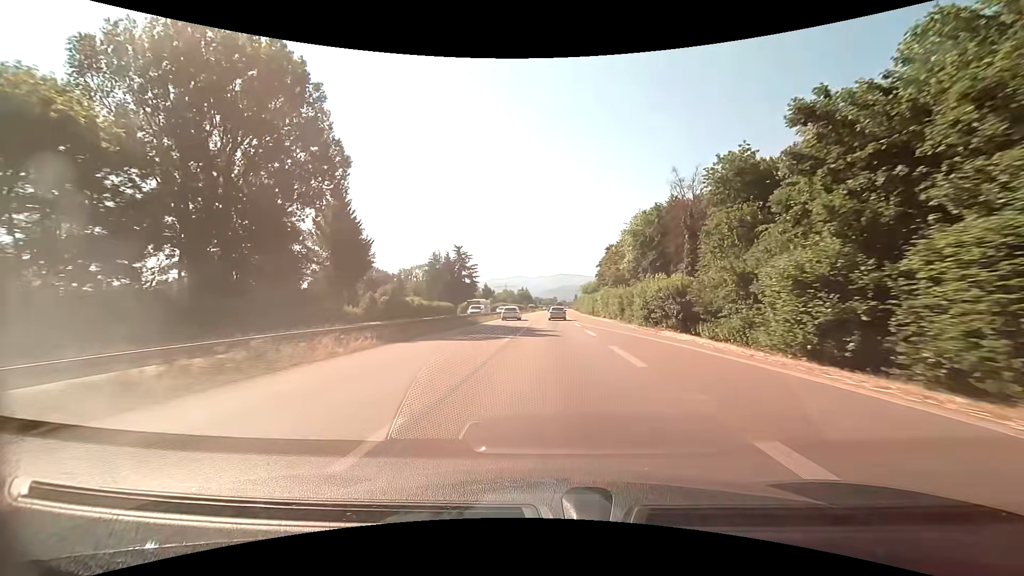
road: trunk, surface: asphalt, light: Day
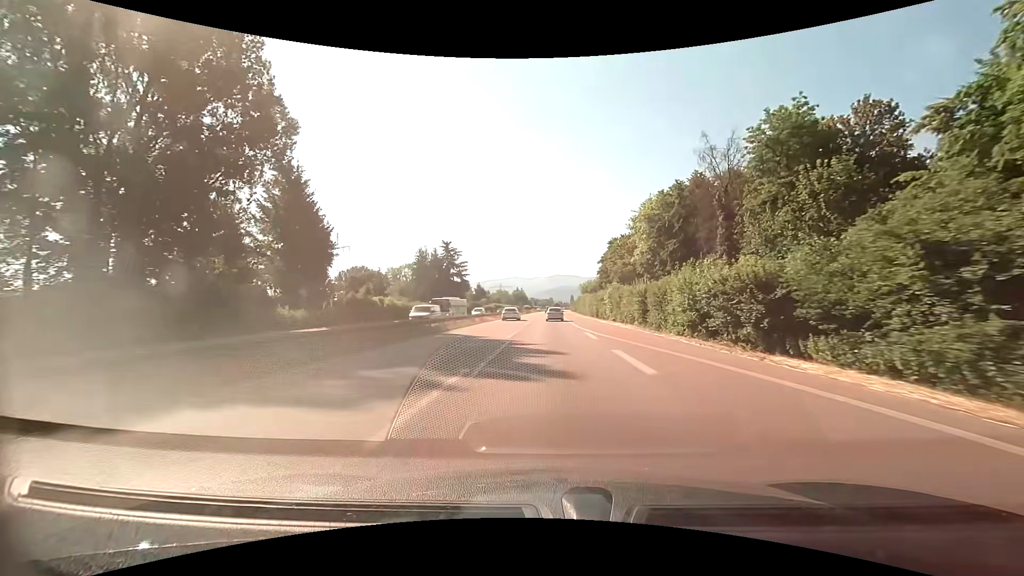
(0.0, +13.3) m; 0°
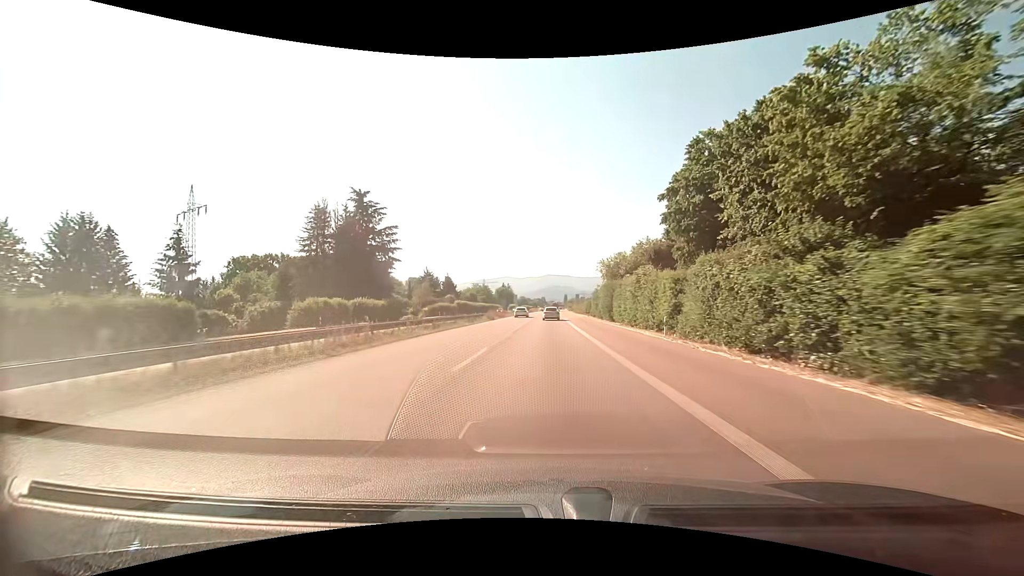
(+0.6, +66.6) m; +1°
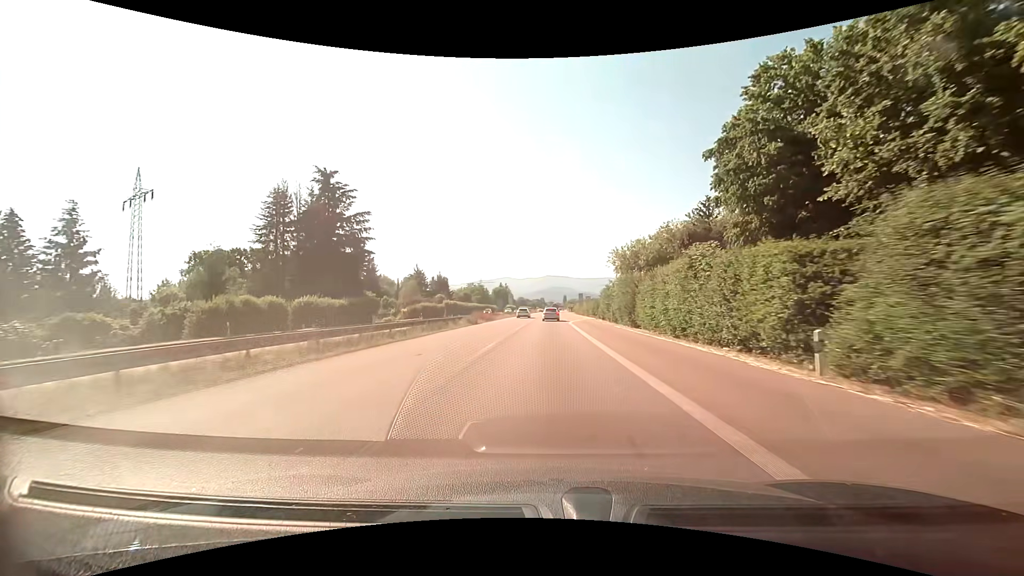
(0.0, +13.5) m; 0°
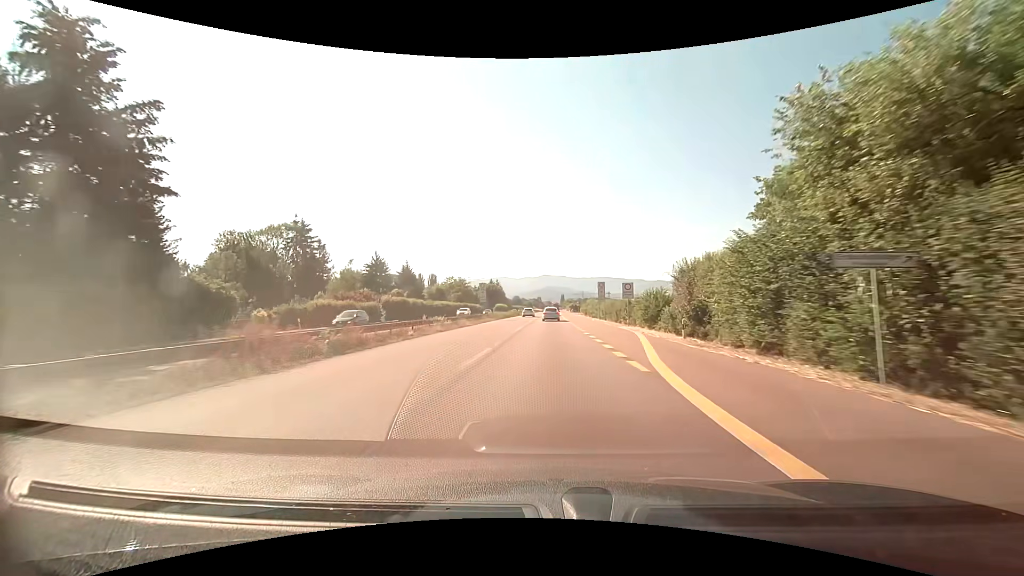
(+0.1, +40.6) m; 0°
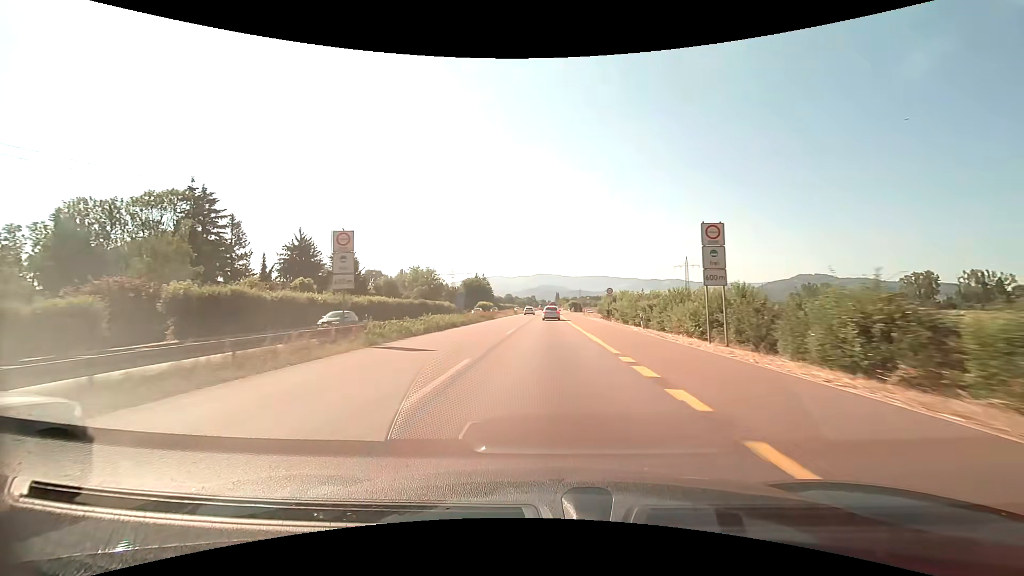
(+0.2, +40.1) m; +1°
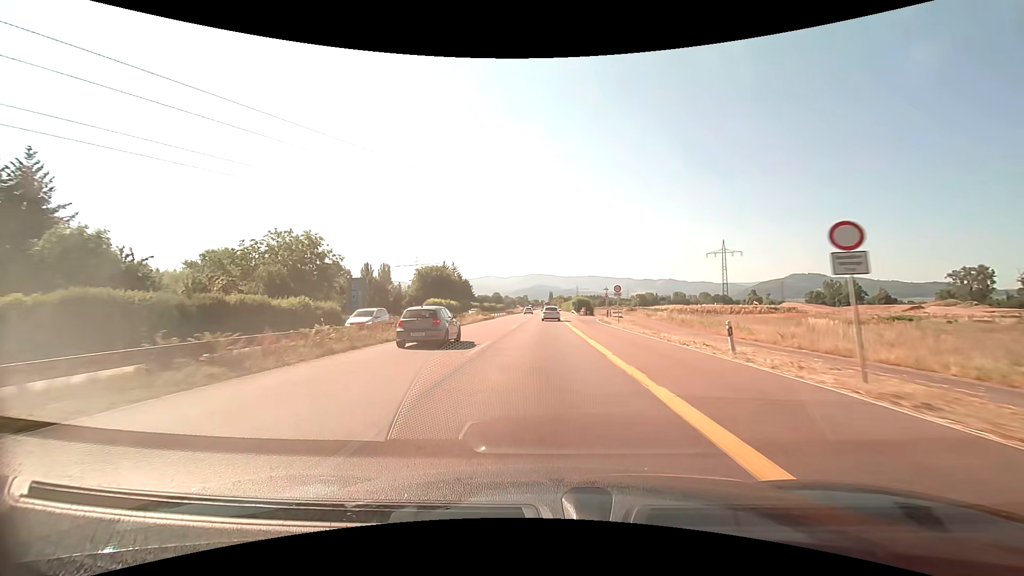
(+0.6, +65.0) m; +1°
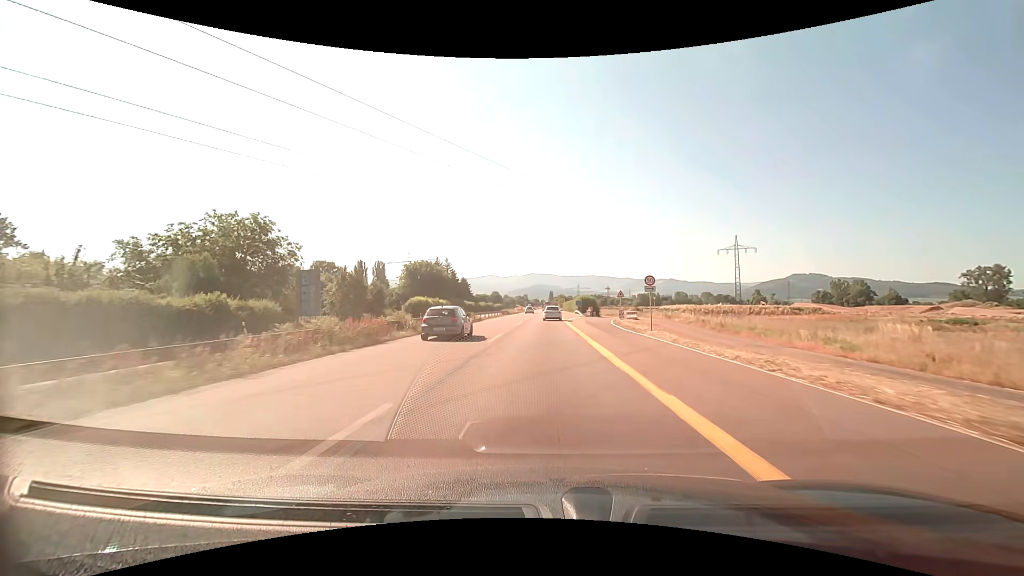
(0.0, +12.7) m; 0°
(0, +10) (0, +20) (0, +30) (0, +40) (0, +50) (0, +60) (0, +70) (0, +80) (0, +90) (0, +100) m
